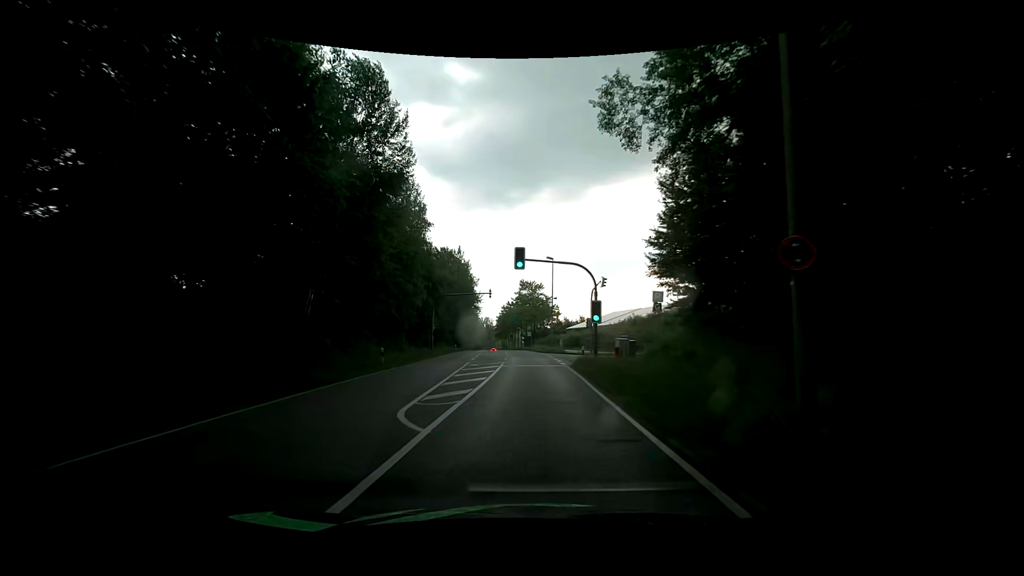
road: secondary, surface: asphalt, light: Day
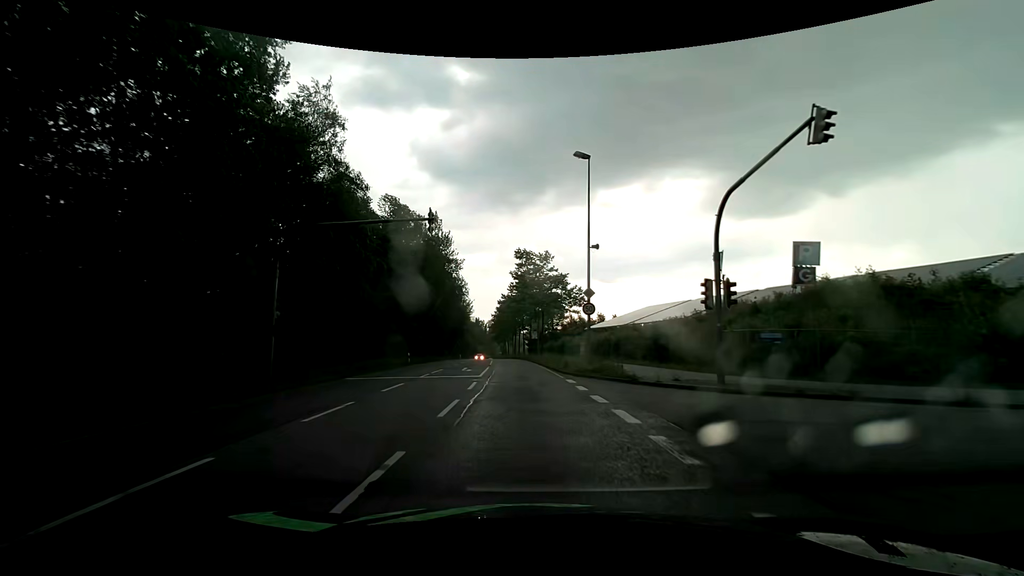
(+0.7, +31.2) m; +1°
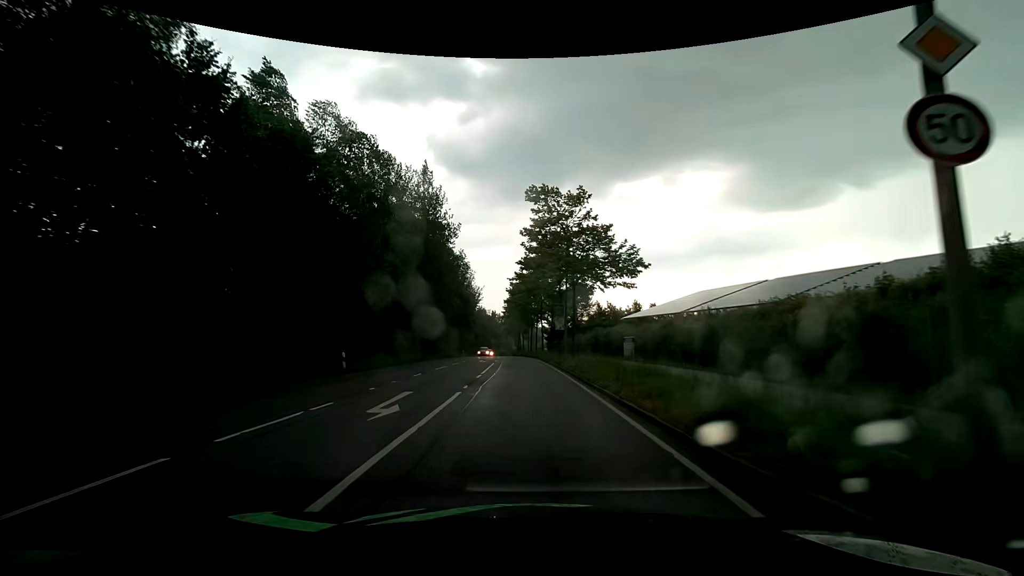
(-0.4, +19.1) m; -2°
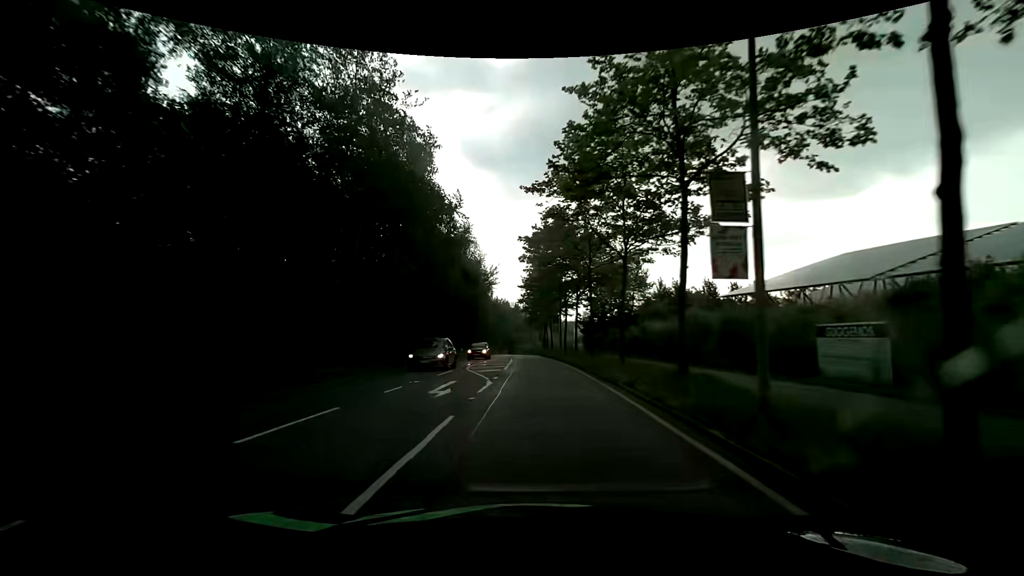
(-0.8, +26.4) m; -4°
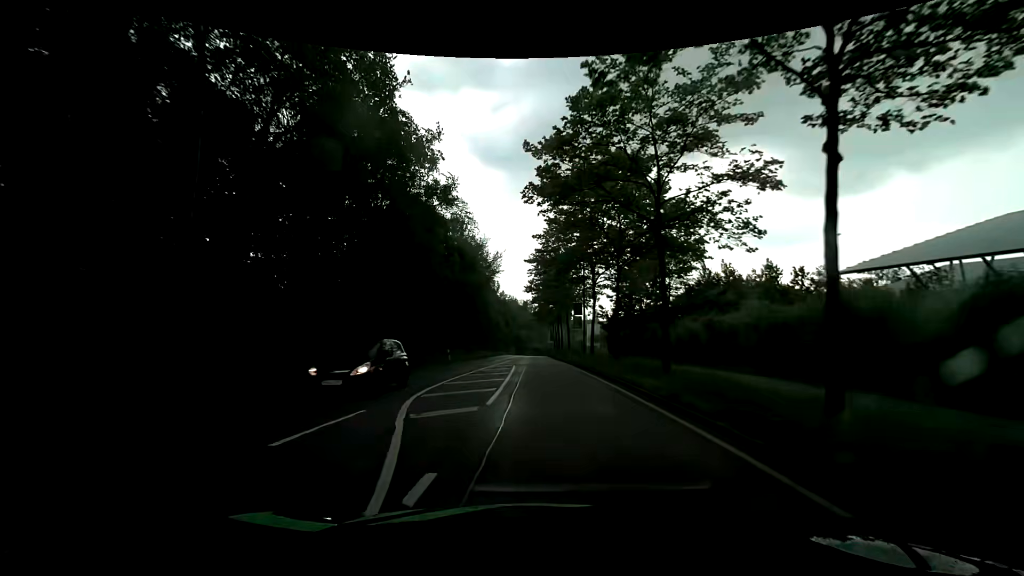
(0.0, +13.5) m; 0°
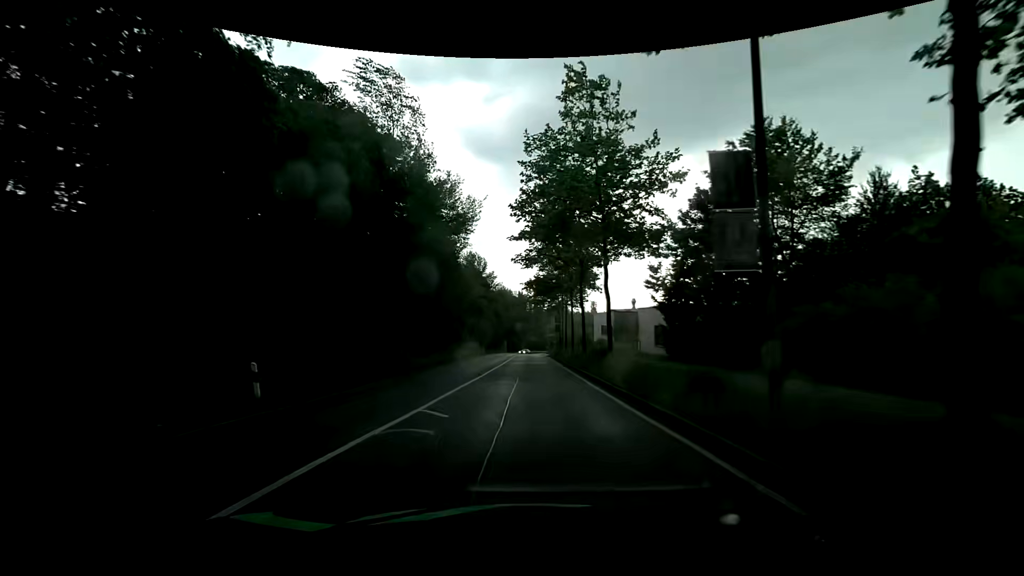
(+0.1, +26.3) m; 0°
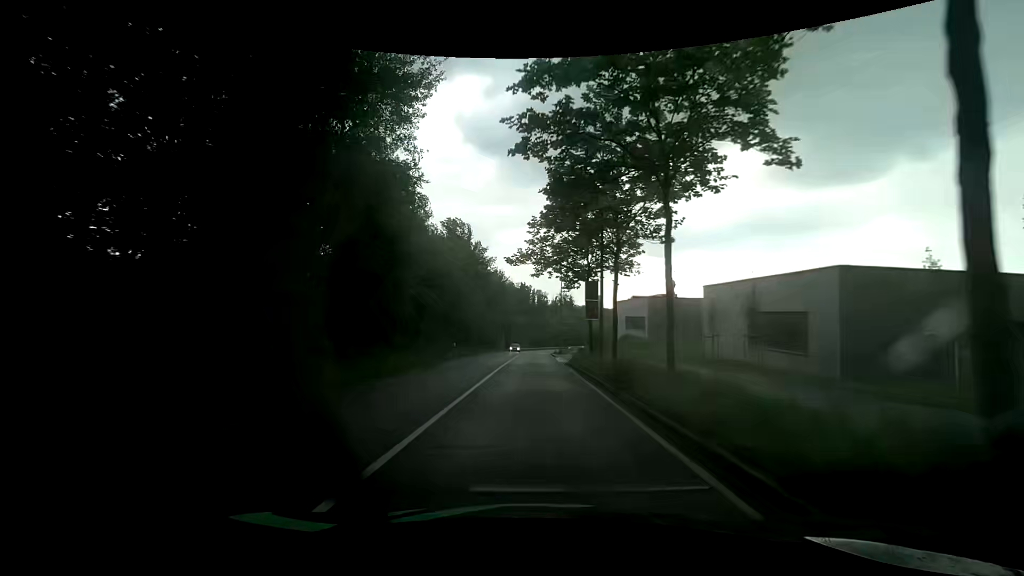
(-0.1, +24.7) m; 0°
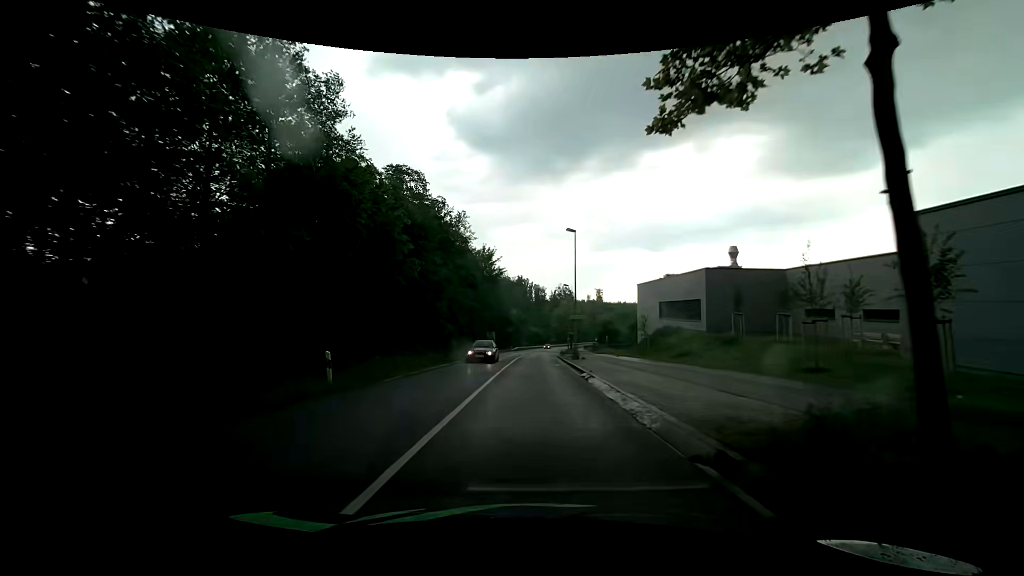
(-0.2, +23.1) m; 0°
